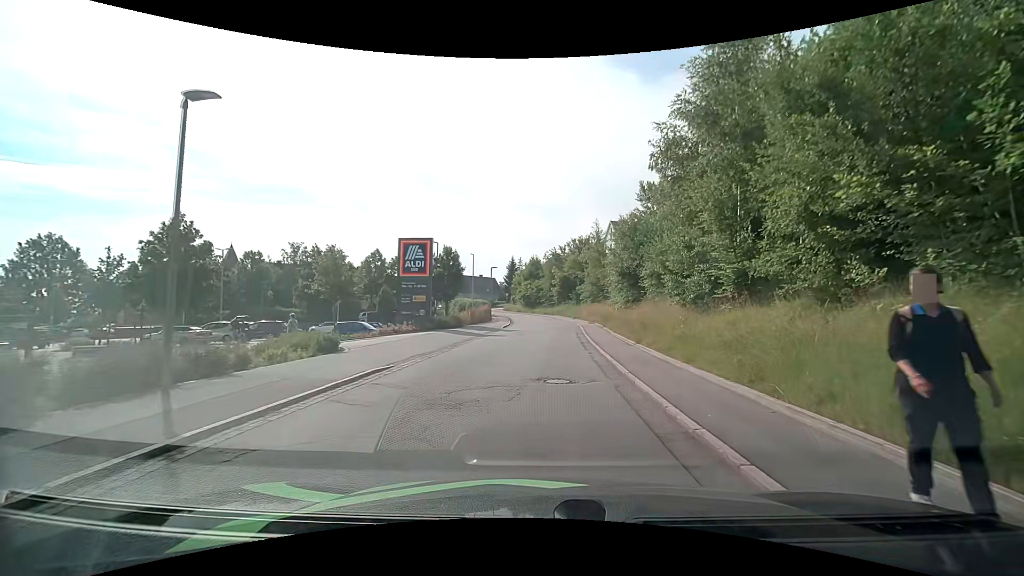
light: Day
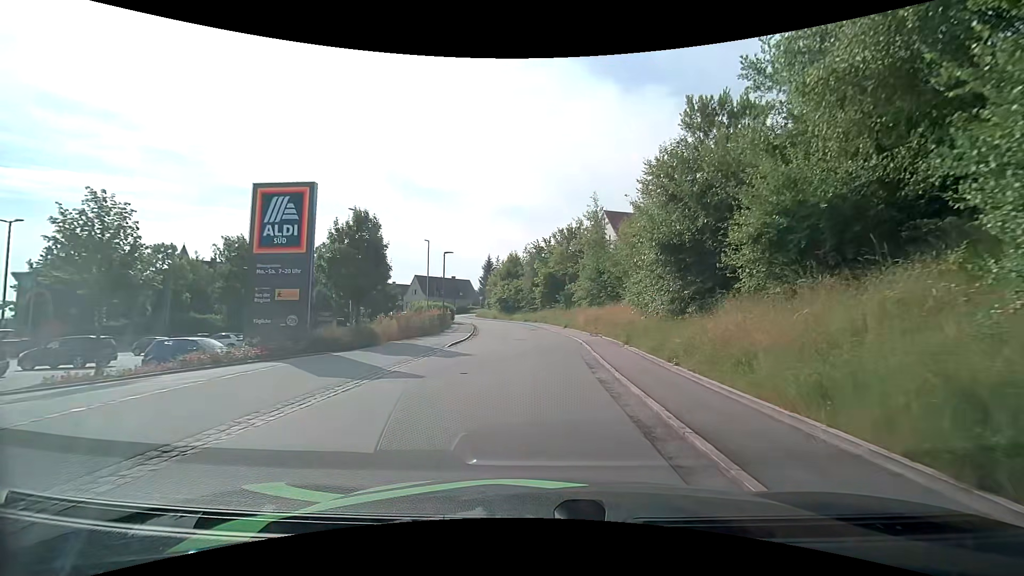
(+0.3, +15.5) m; +2°
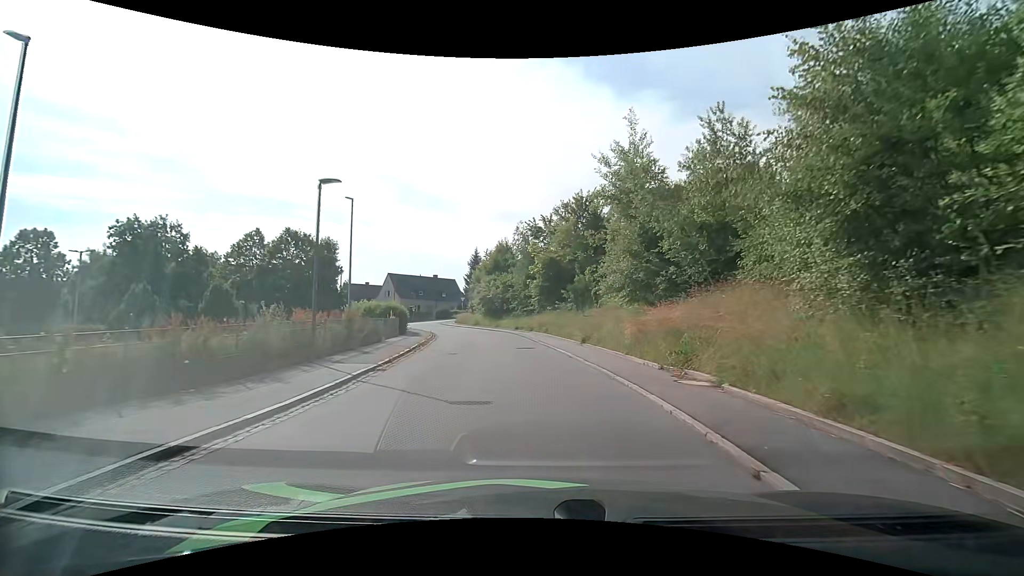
(+0.1, +17.7) m; 0°
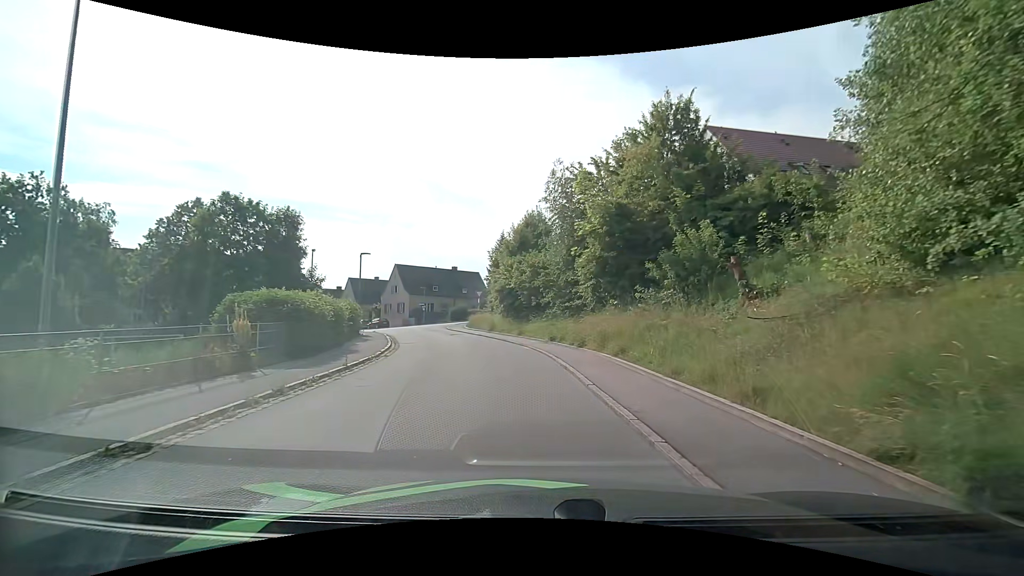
(-0.4, +18.0) m; -4°
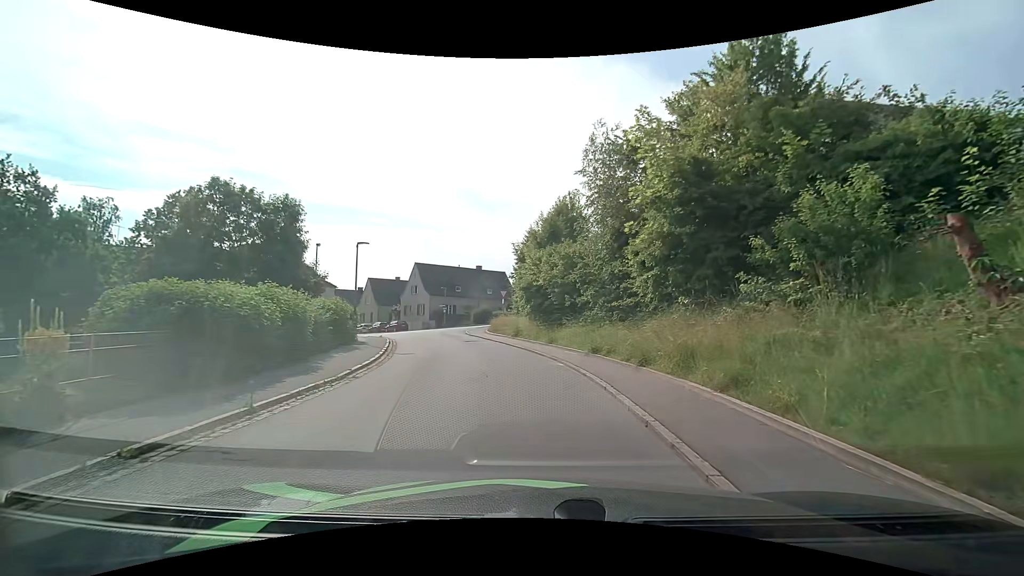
(-0.2, +5.8) m; -3°
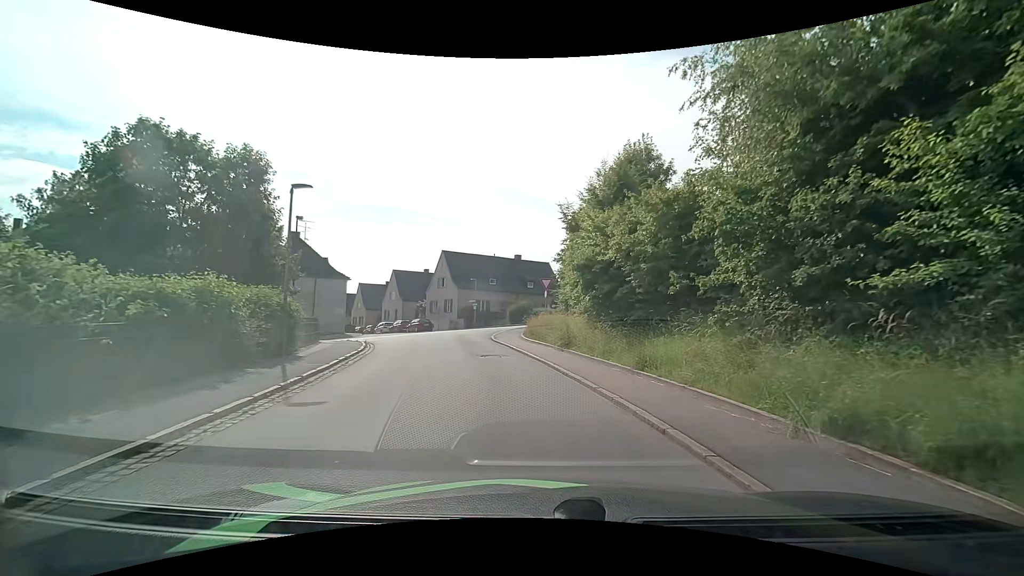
(-0.5, +11.4) m; -4°
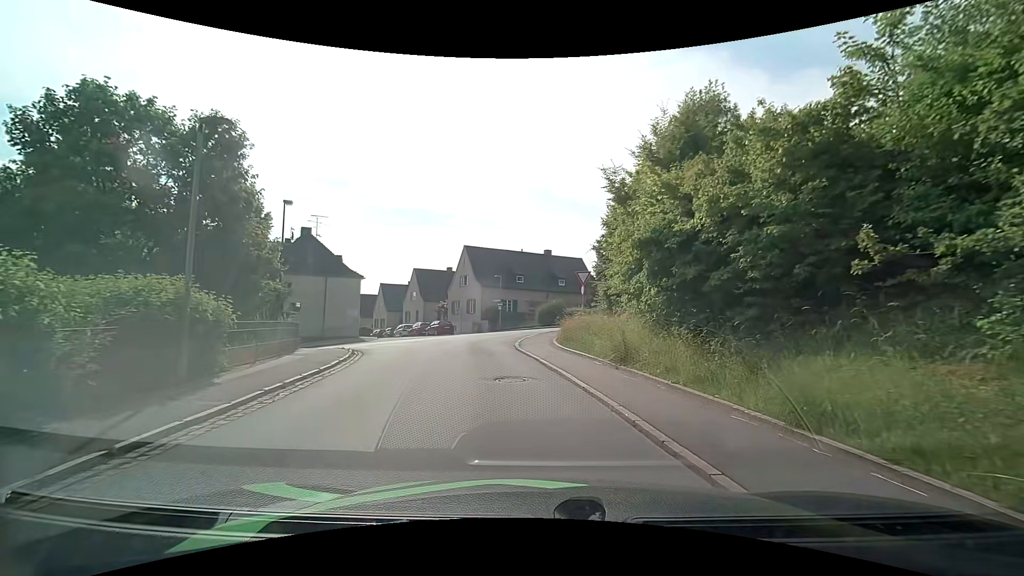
(-0.2, +5.6) m; -3°
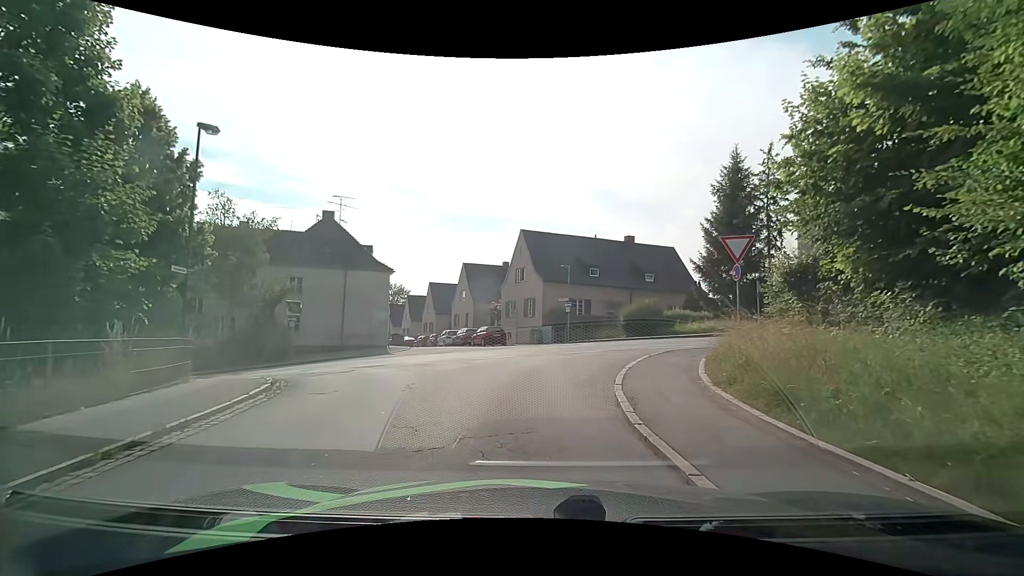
(-1.1, +12.0) m; -9°
